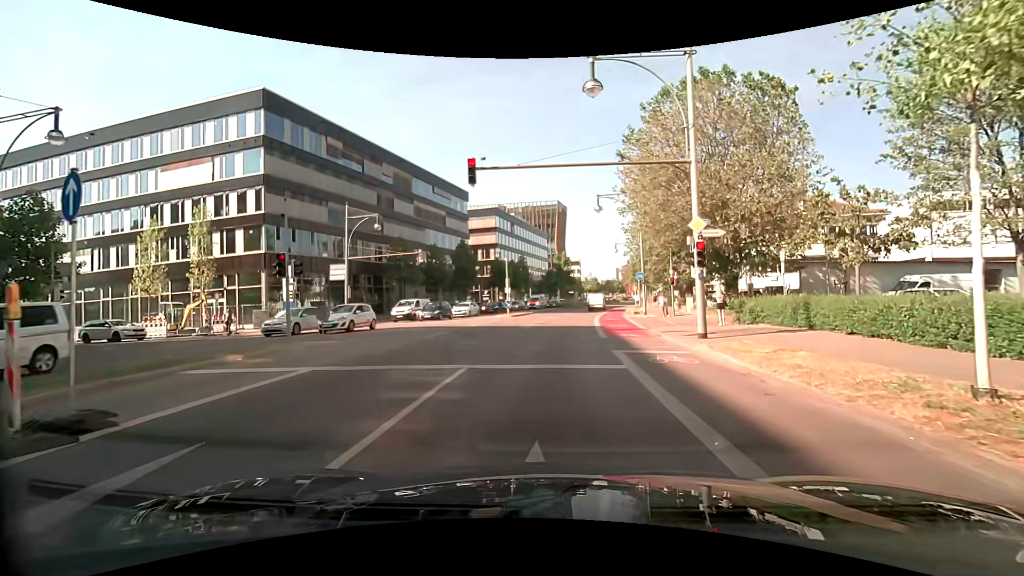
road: primary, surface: asphalt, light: Day
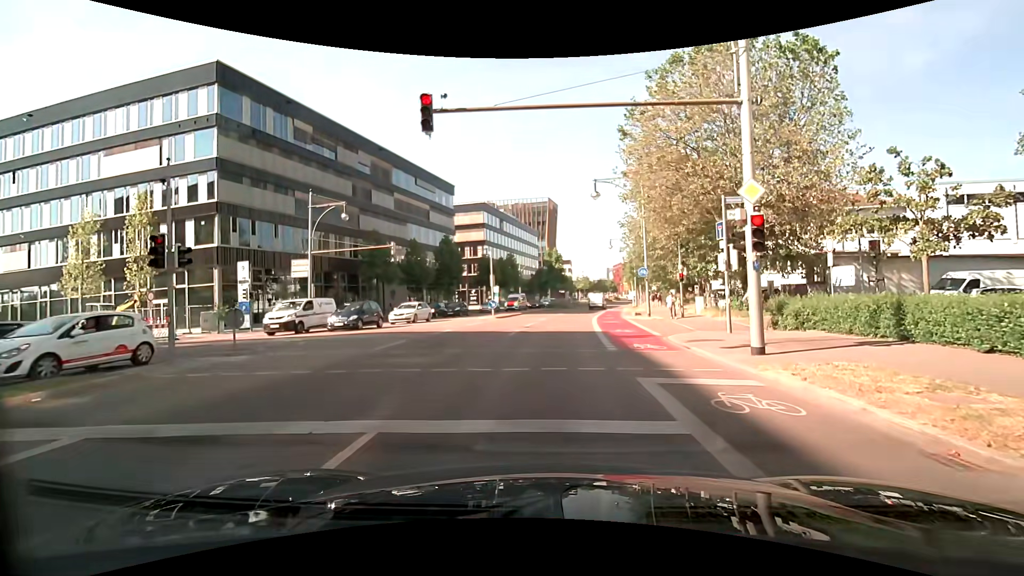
(0.0, +4.6) m; +1°
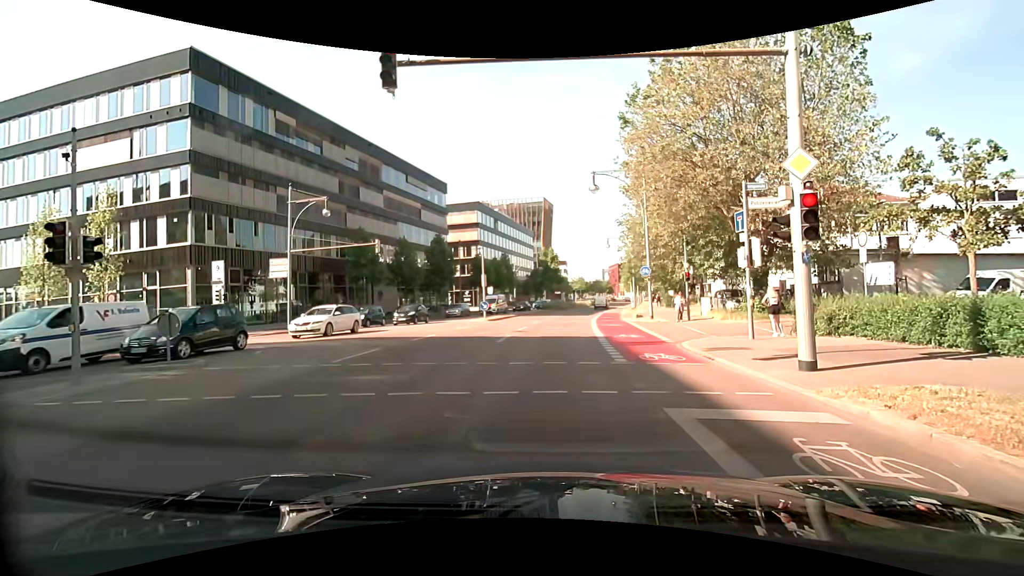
(0.0, +2.1) m; -1°
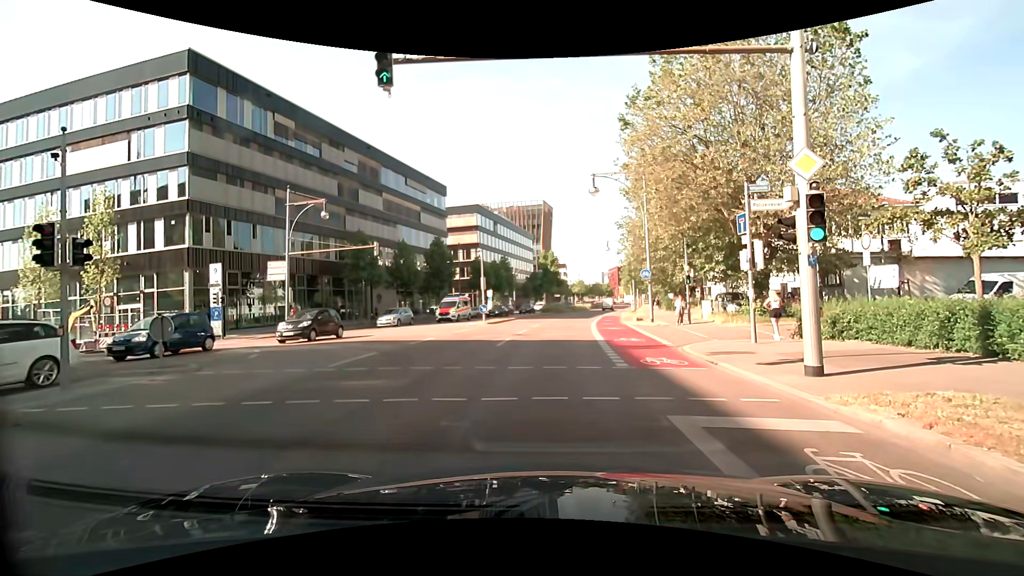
(0.0, +0.3) m; 0°
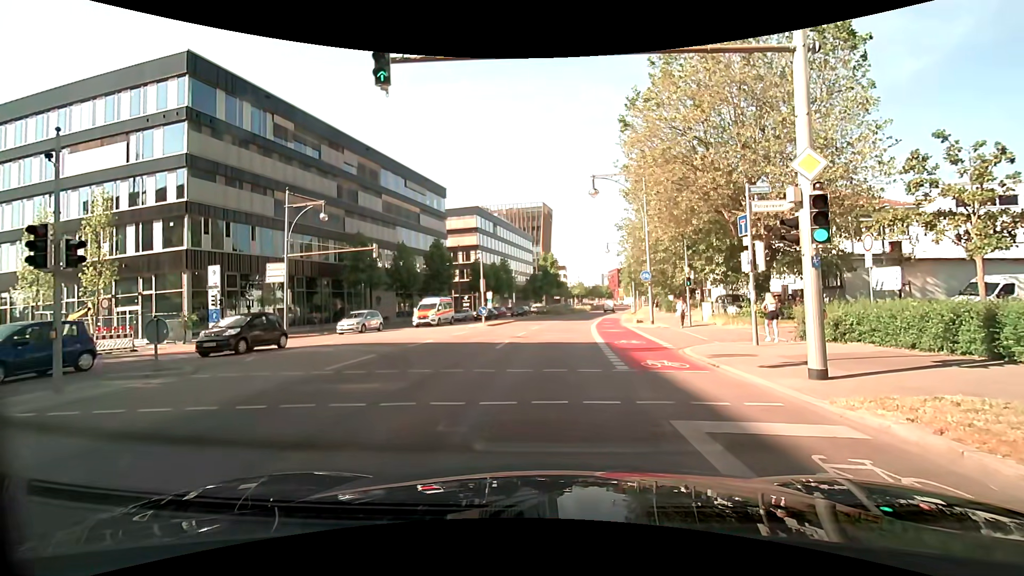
(0.0, +0.1) m; 0°
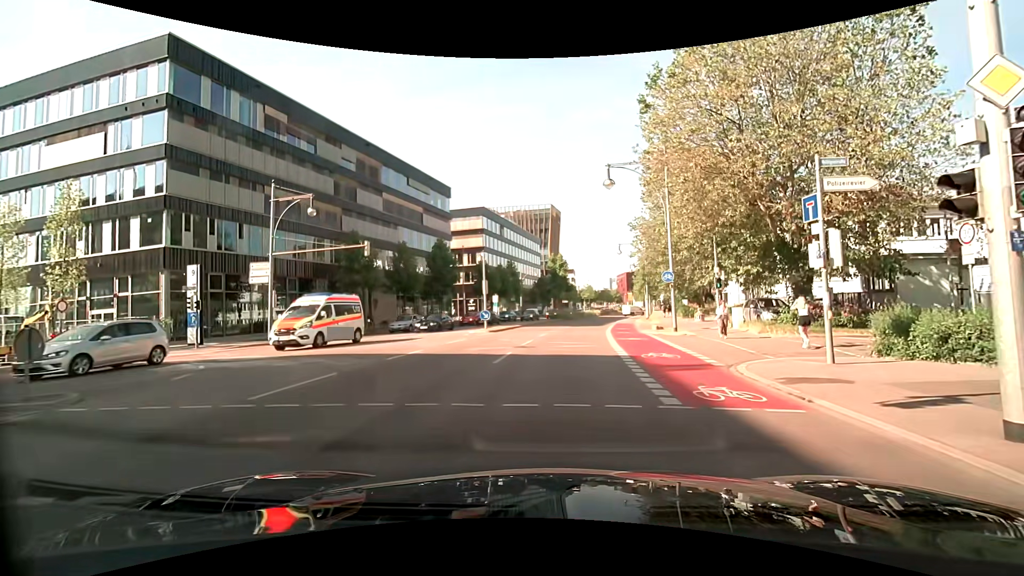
(+0.1, +3.5) m; +1°
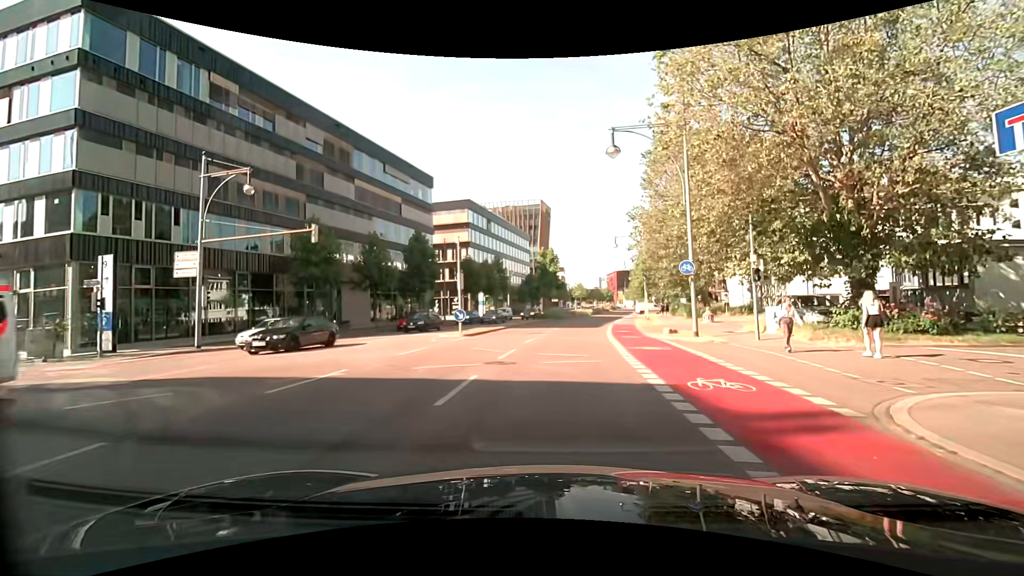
(+0.1, +5.7) m; +1°
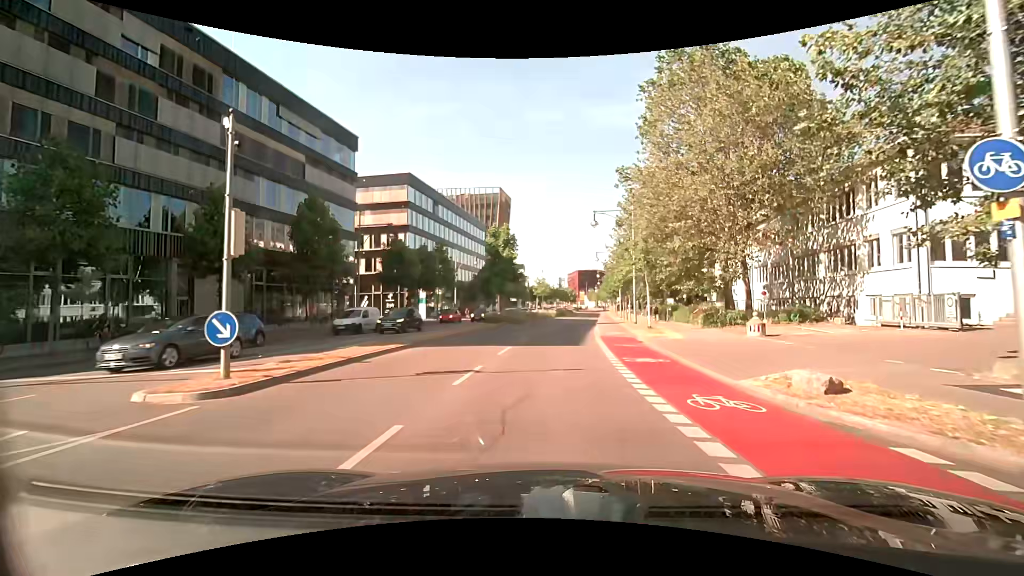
(+0.7, +16.2) m; +5°
(0, +10) (+1, +20) (+1, +30) (+2, +40) (+3, +50) (+4, +60) (+5, +70) (+6, +80) (+7, +90) (+8, +100) m
